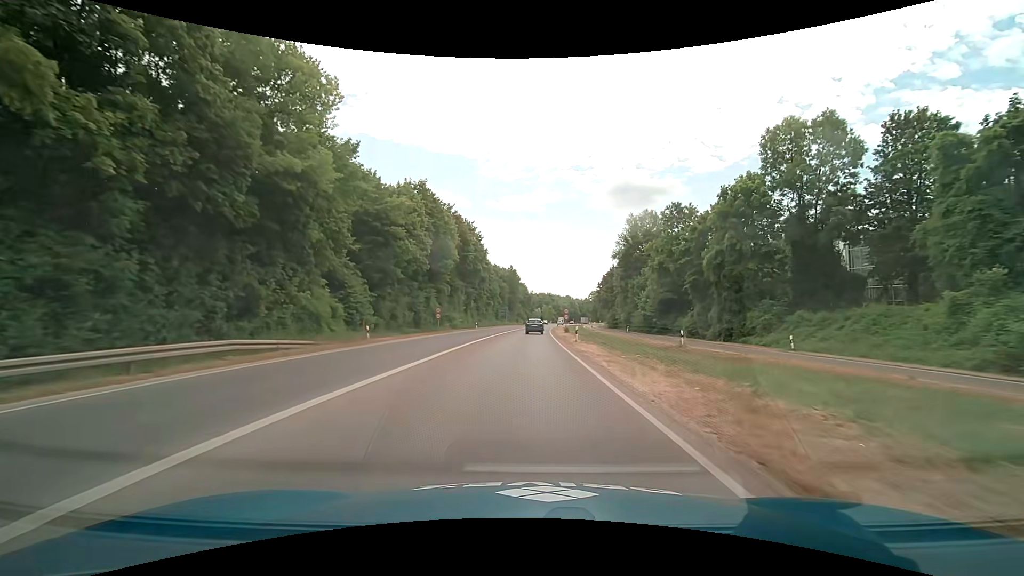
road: trunk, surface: asphalt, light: Day
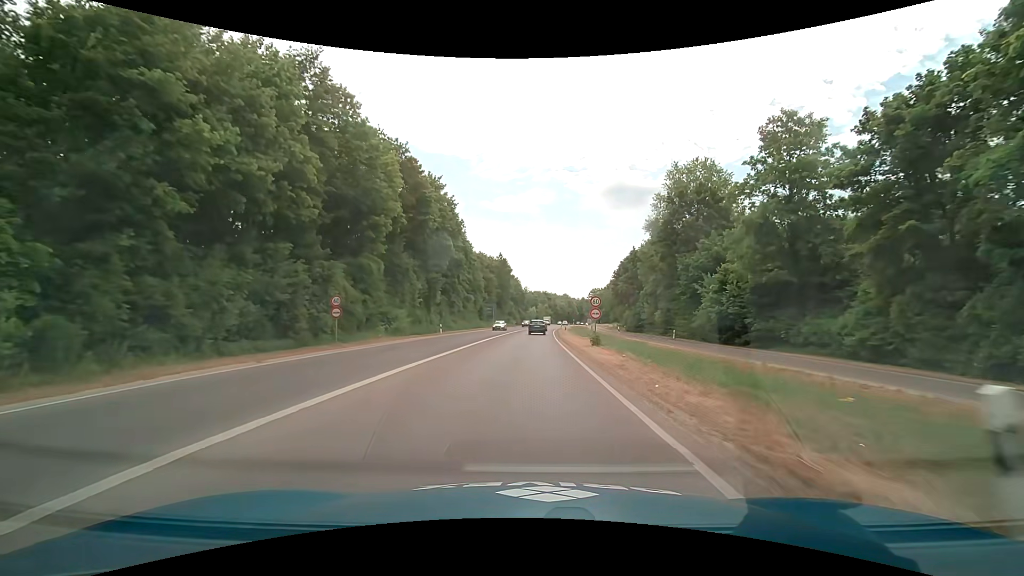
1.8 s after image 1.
(+0.1, +27.0) m; +1°
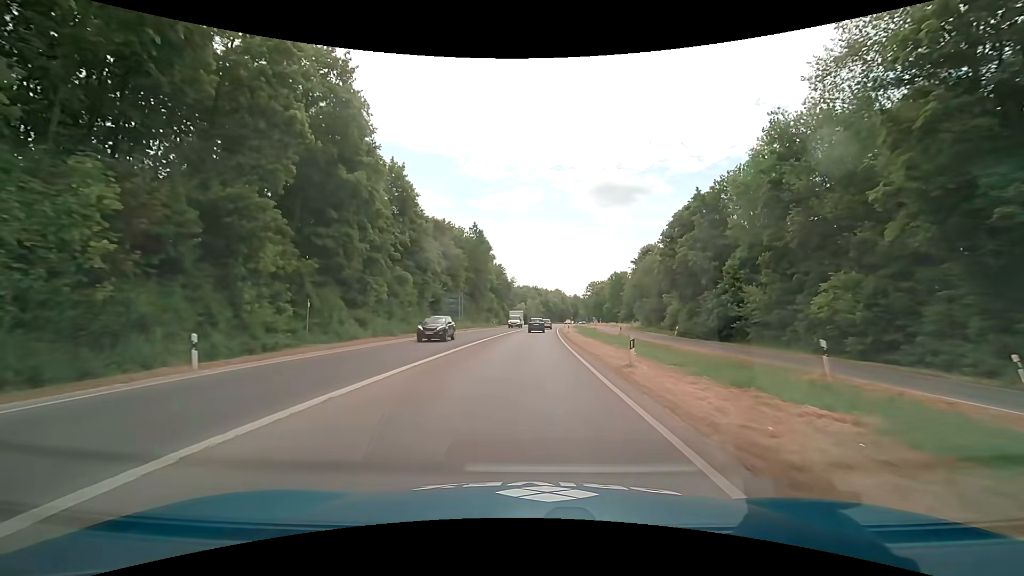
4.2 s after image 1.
(+0.2, +35.6) m; +1°
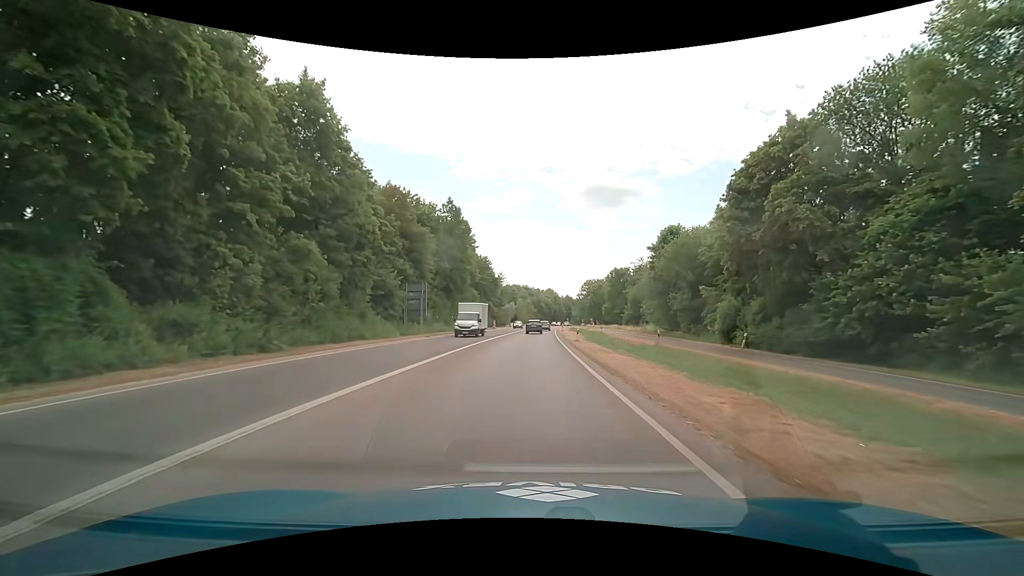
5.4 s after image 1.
(+0.1, +17.7) m; +2°
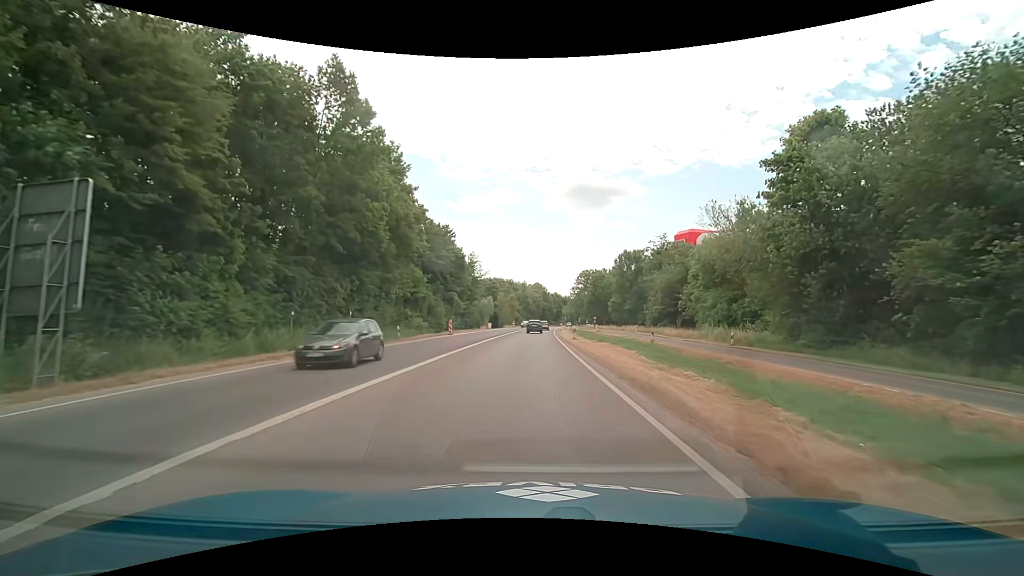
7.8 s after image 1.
(+0.1, +35.5) m; +1°
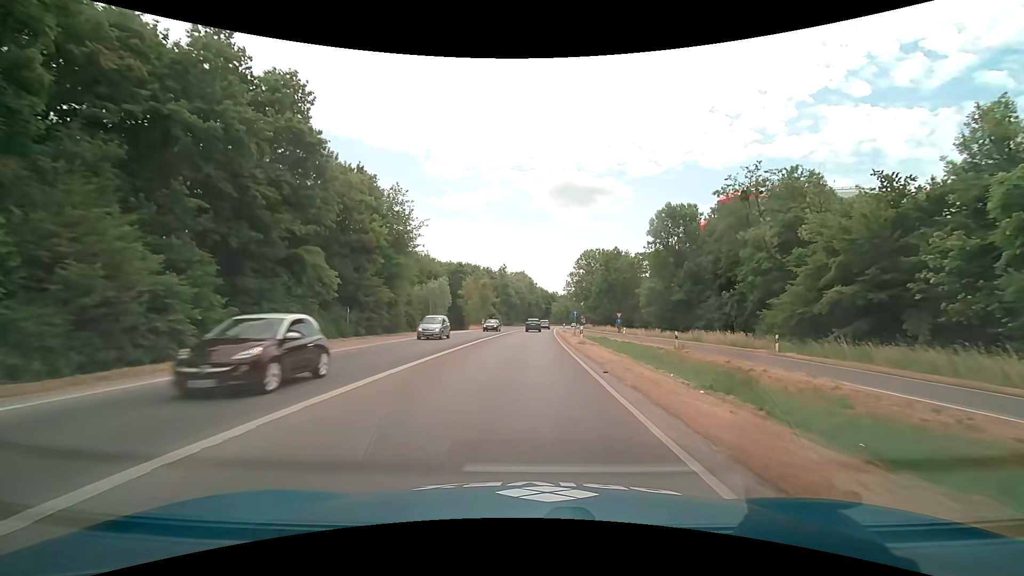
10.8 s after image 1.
(+0.6, +45.1) m; +2°
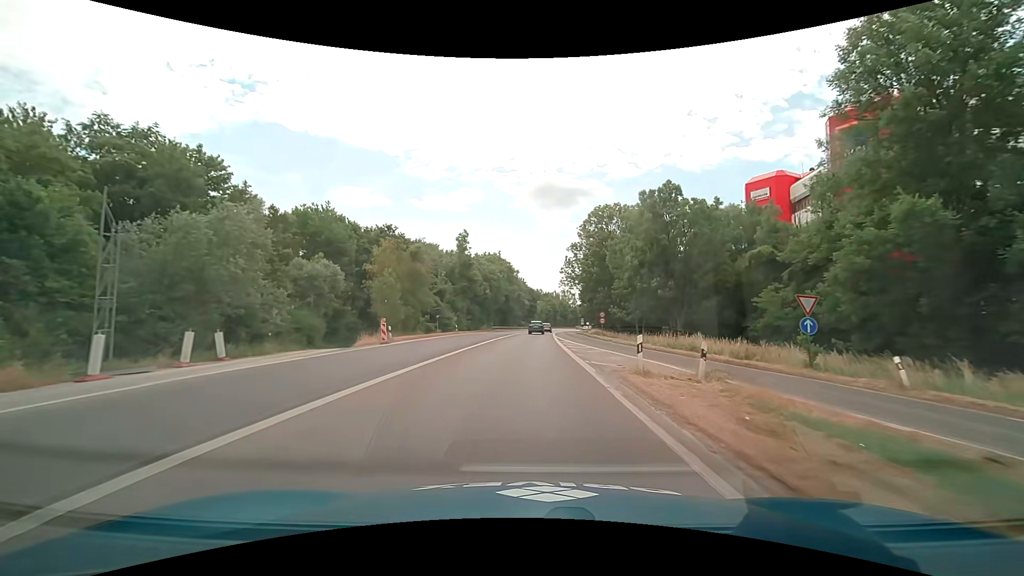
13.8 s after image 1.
(+0.8, +45.4) m; +2°
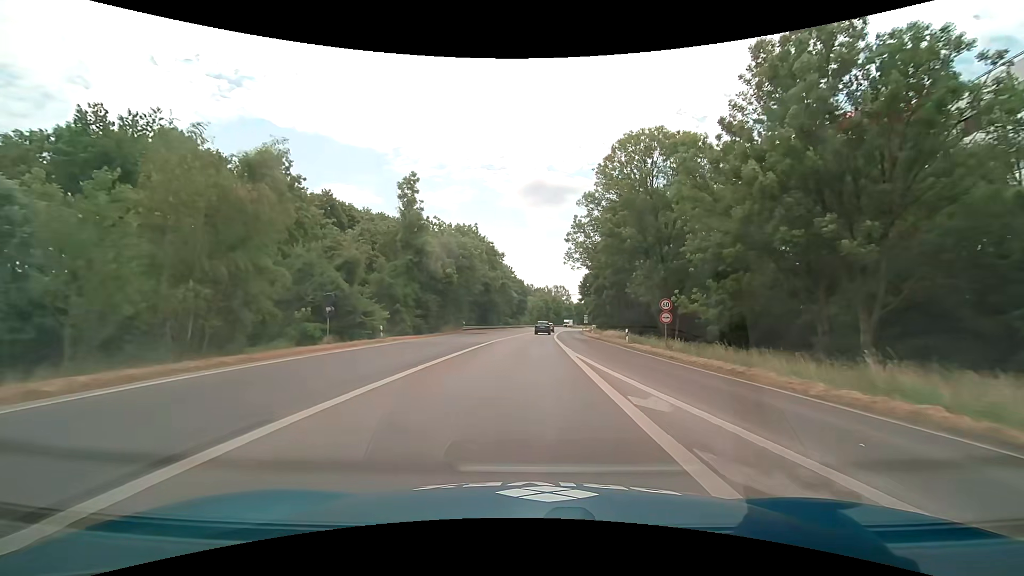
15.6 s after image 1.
(+0.4, +27.2) m; +1°
(0, +10) (0, +20) (0, +30) (+1, +40) (+1, +50) (+1, +60) (+2, +70) (+3, +80) (+4, +90) (+5, +100) m
